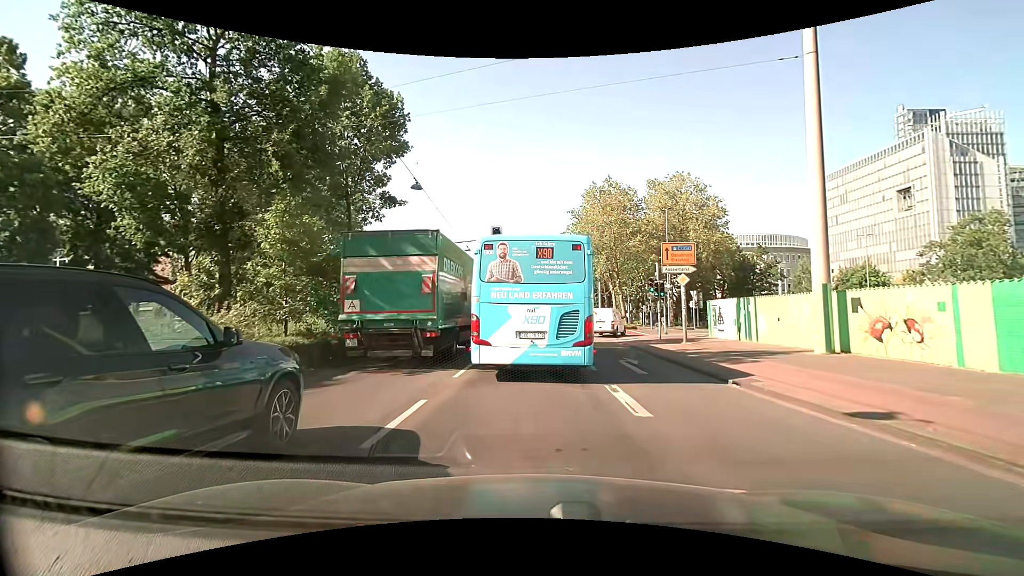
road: secondary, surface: asphalt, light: Day
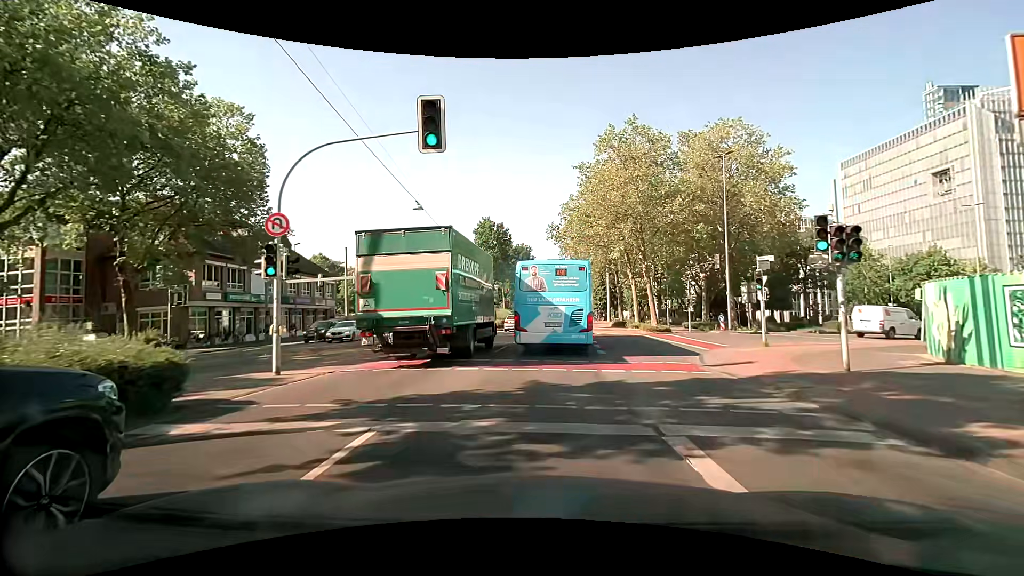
(0.0, +17.4) m; 0°
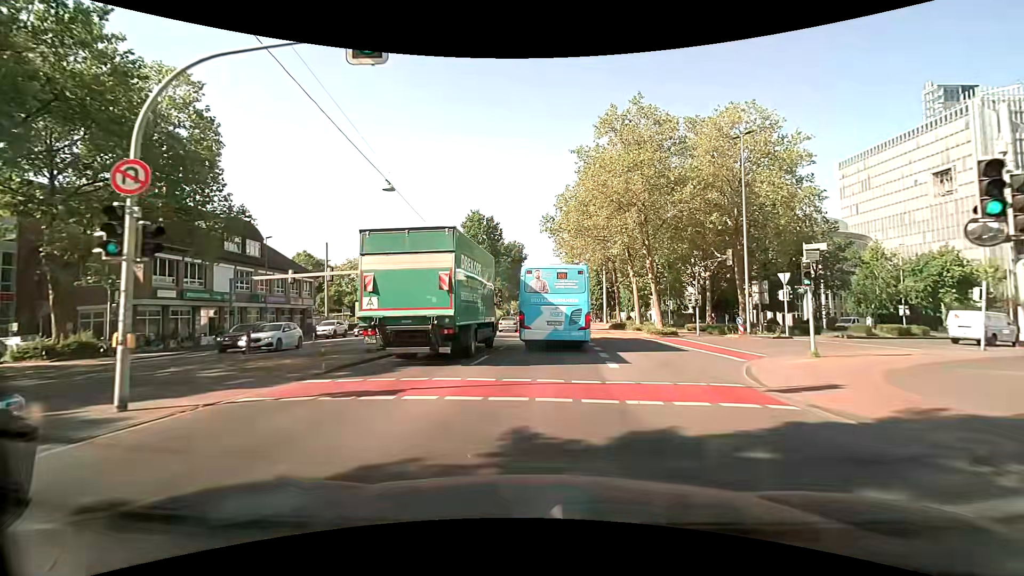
(0.0, +4.4) m; +1°
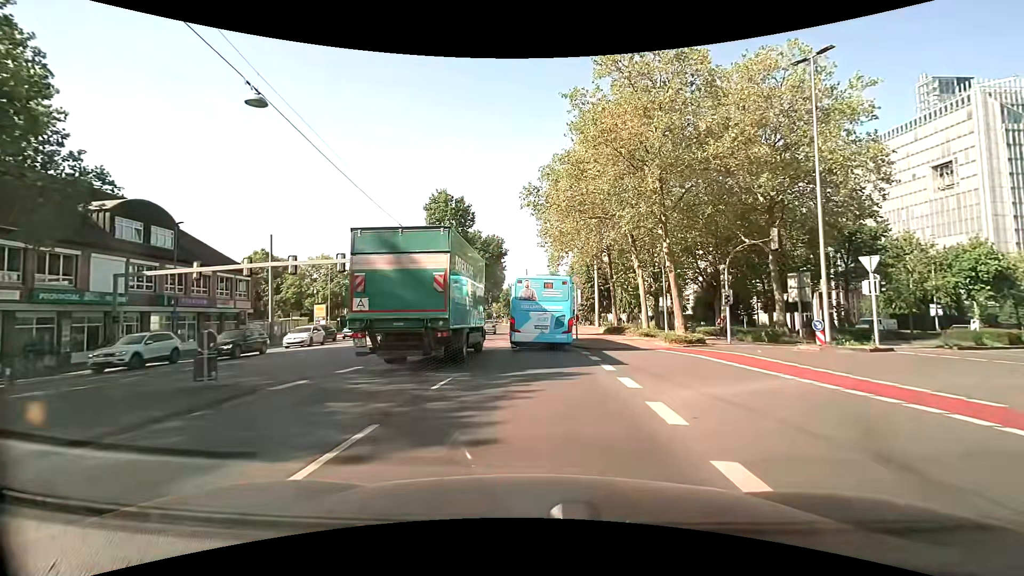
(+0.2, +10.1) m; +3°
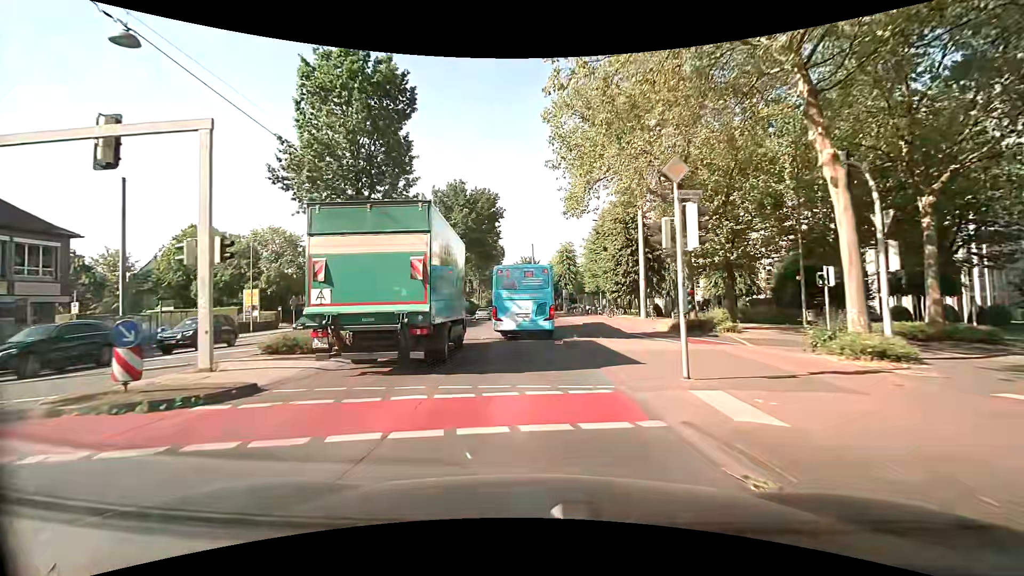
(-0.2, +23.1) m; -1°
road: primary
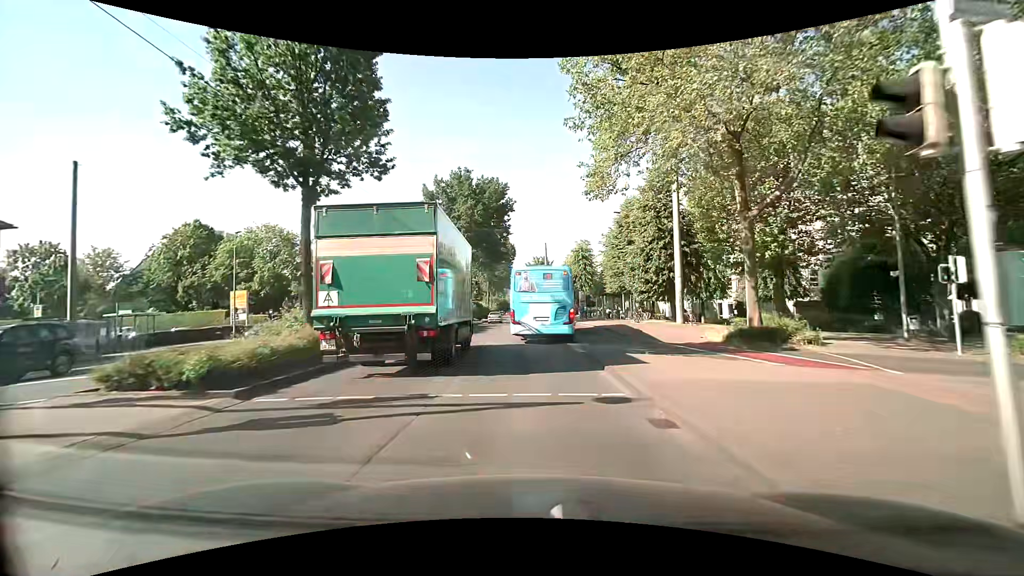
(-0.1, +5.9) m; -2°
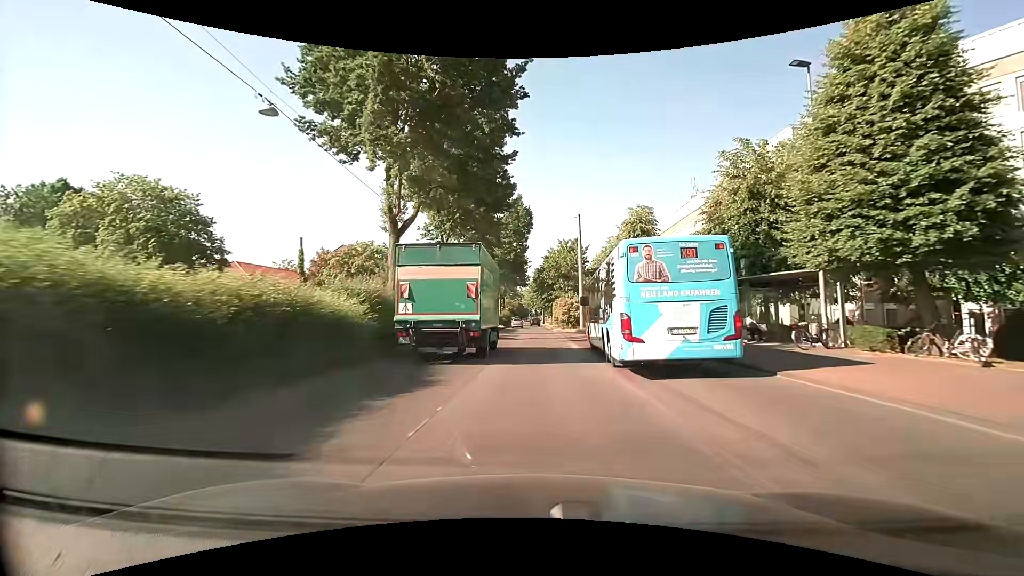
(-0.6, +29.9) m; -2°
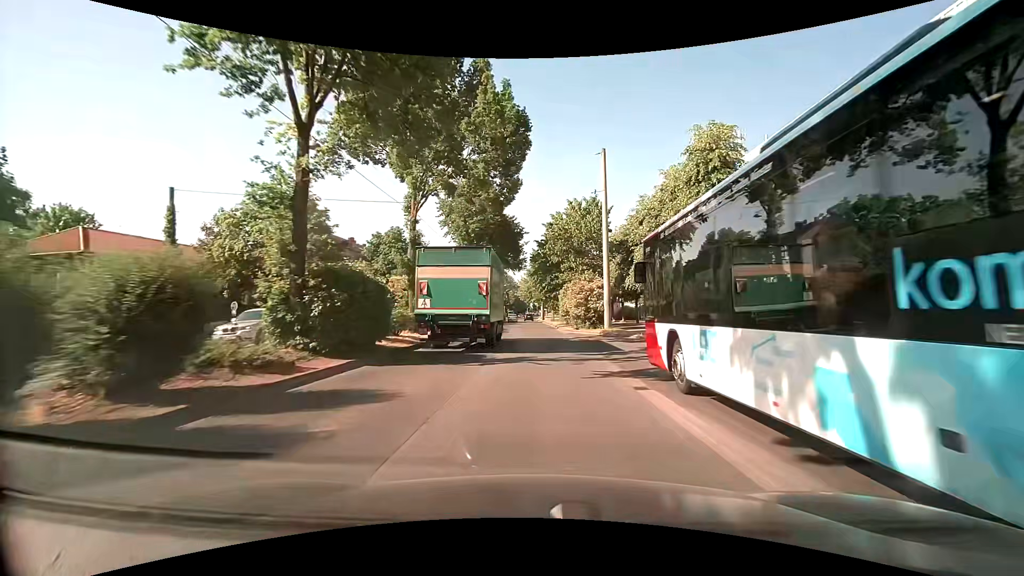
(+0.2, +20.7) m; +1°
(0, +10) (0, +20) (0, +30) (0, +40) (0, +50) (0, +60) (0, +70) (-1, +80) (-1, +90) (-1, +100) m
